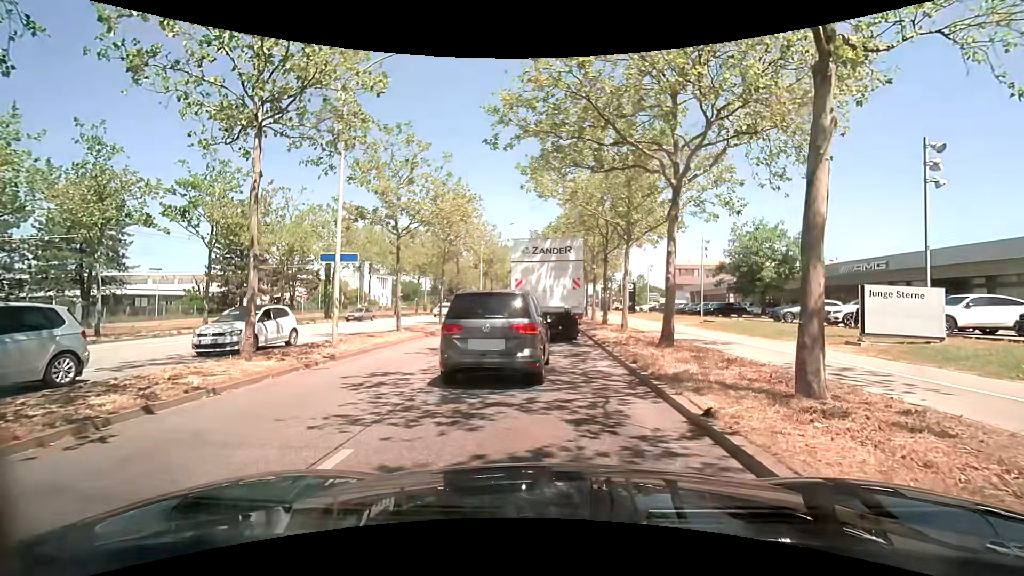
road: primary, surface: asphalt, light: Day
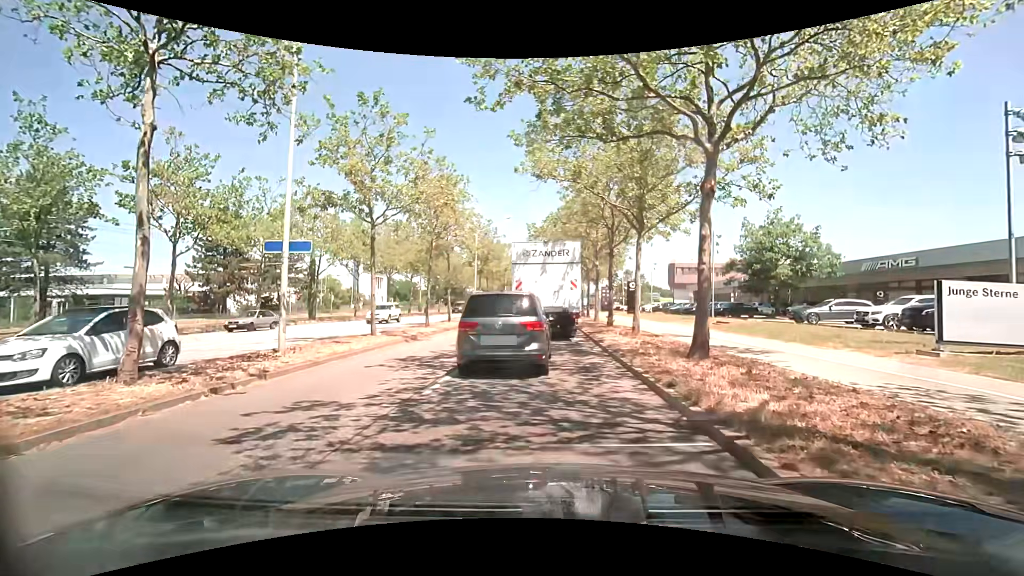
(-0.1, +3.2) m; +2°
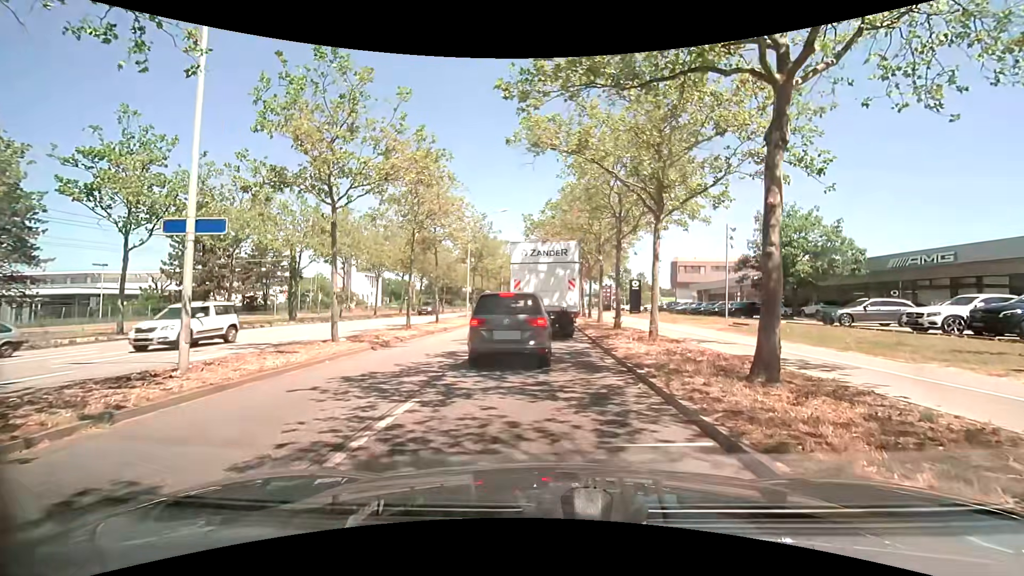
(-0.1, +3.4) m; -1°
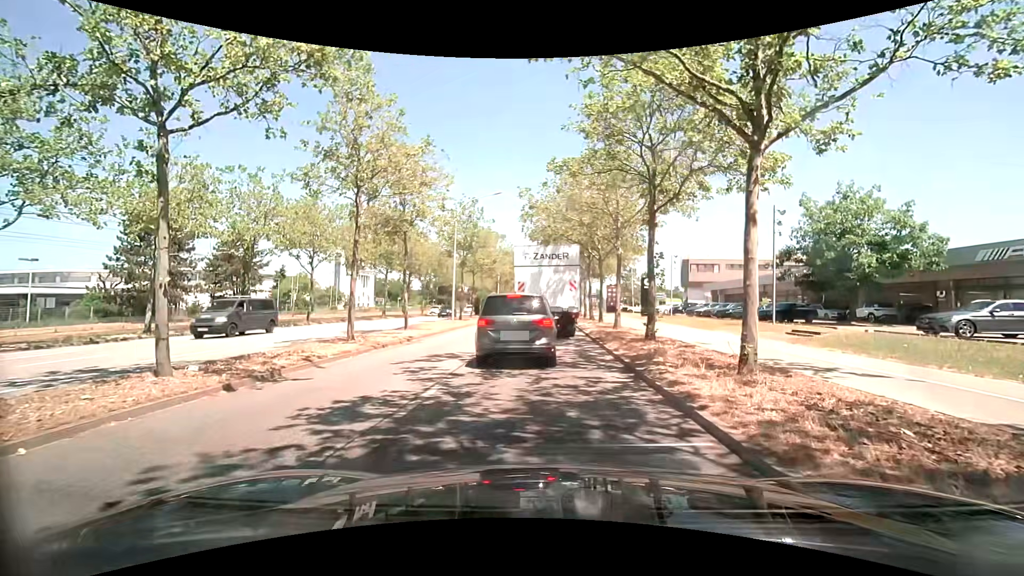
(-0.2, +7.2) m; -1°
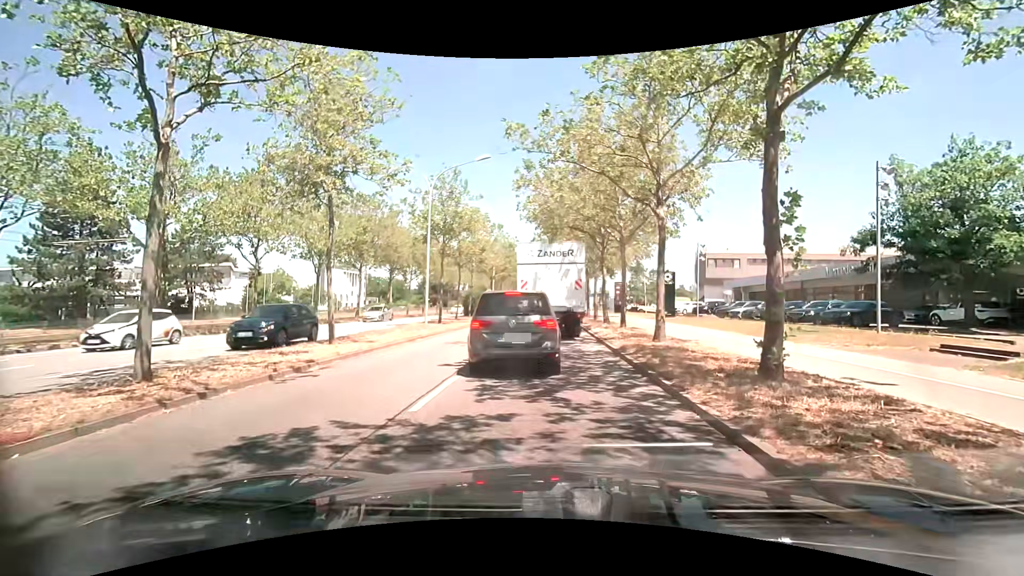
(0.0, +8.7) m; -1°
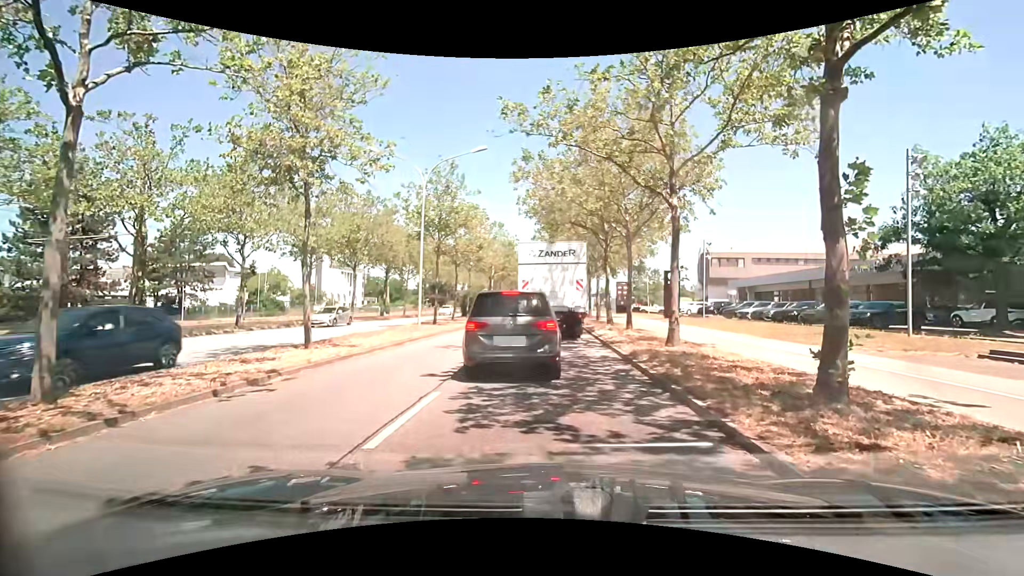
(0.0, +1.6) m; 0°
